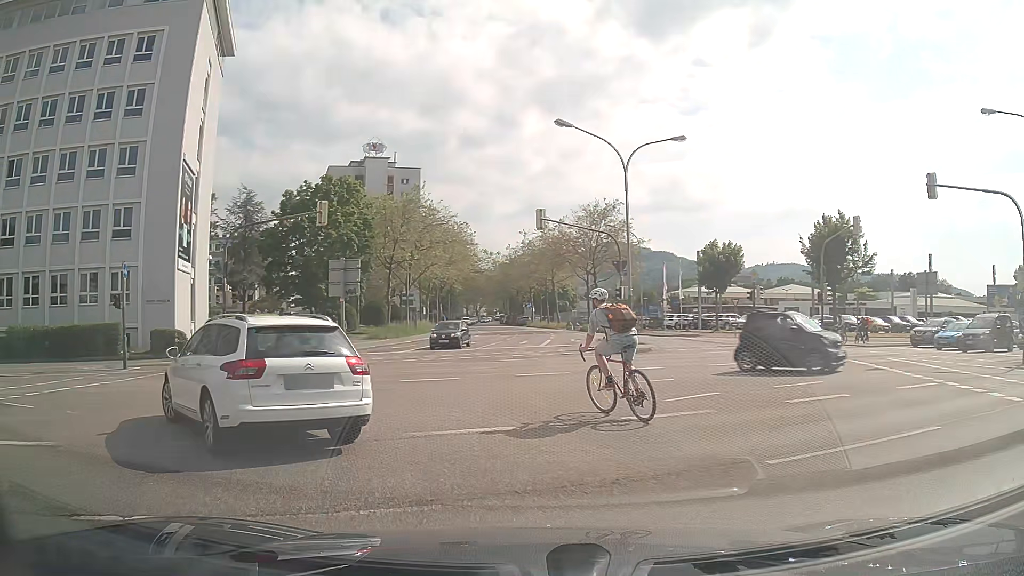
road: secondary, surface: asphalt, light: Day
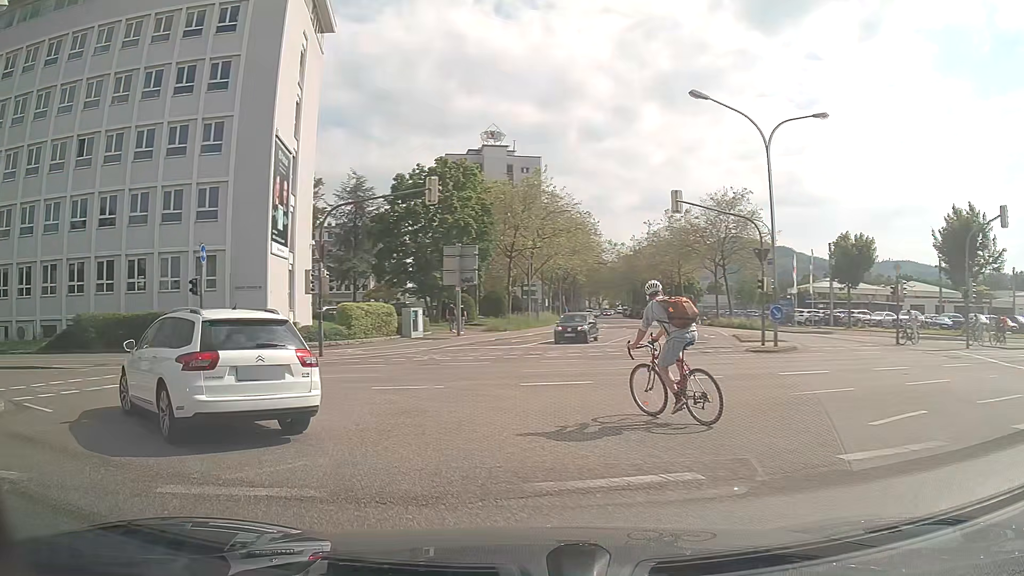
(-0.3, +3.0) m; -11°
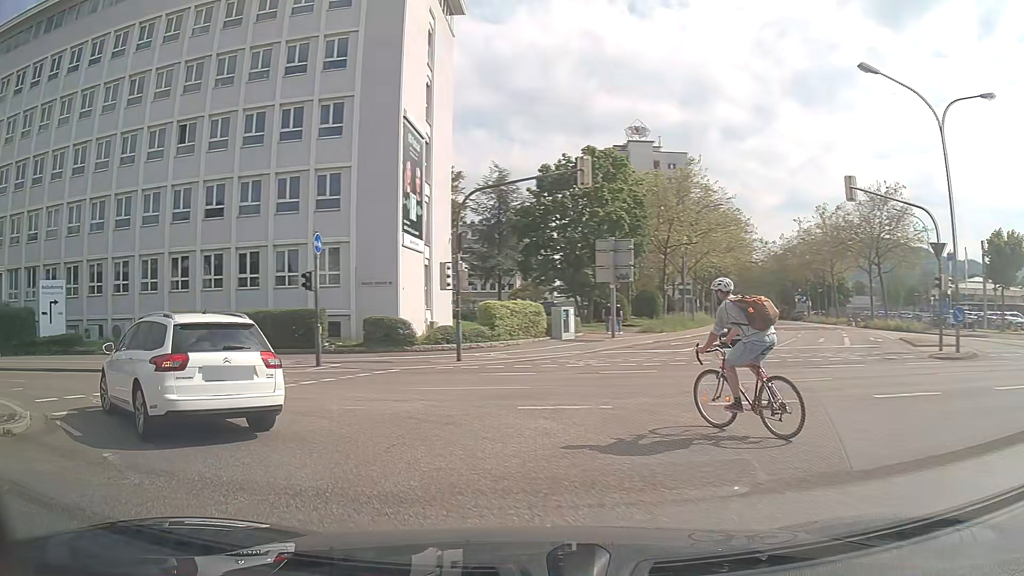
(-0.3, +3.1) m; -12°
